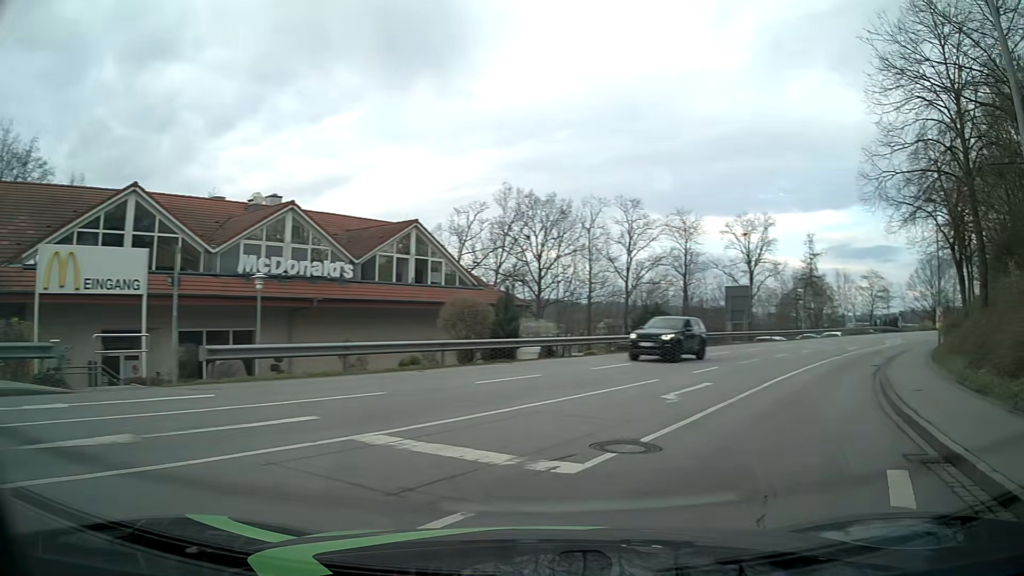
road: tertiary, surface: asphalt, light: Day
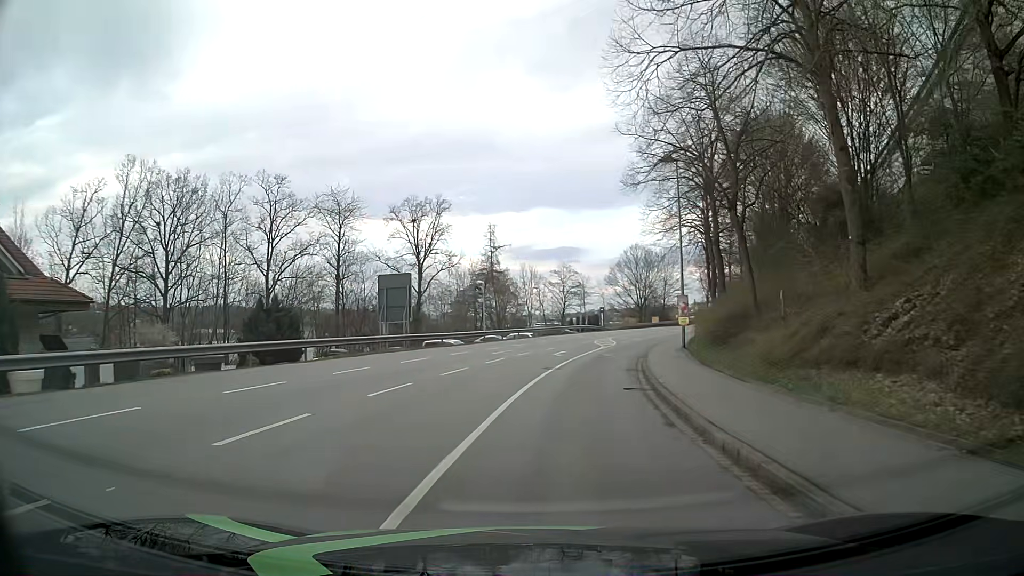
(+3.8, +12.2) m; +27°
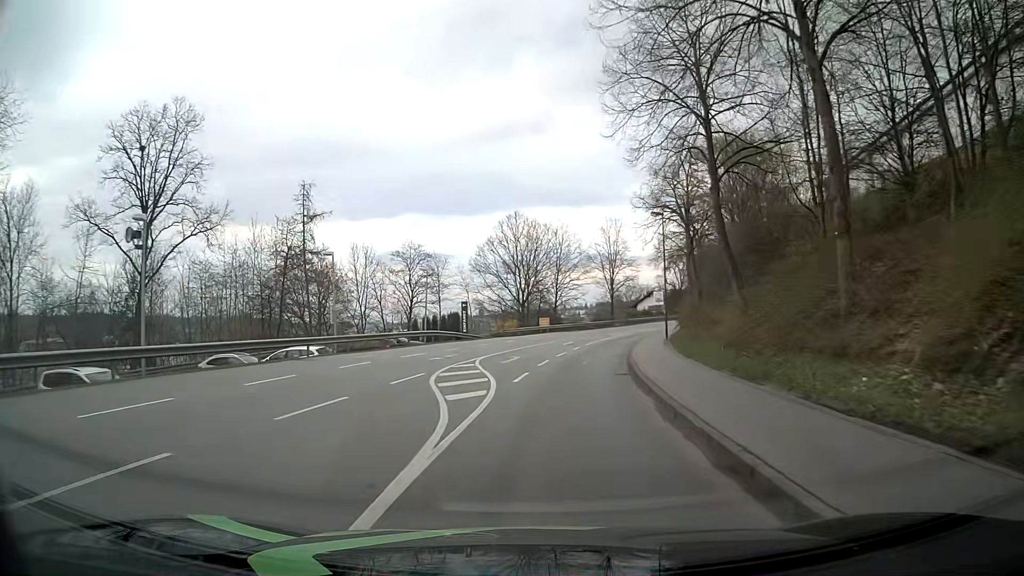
(+3.4, +33.3) m; +12°
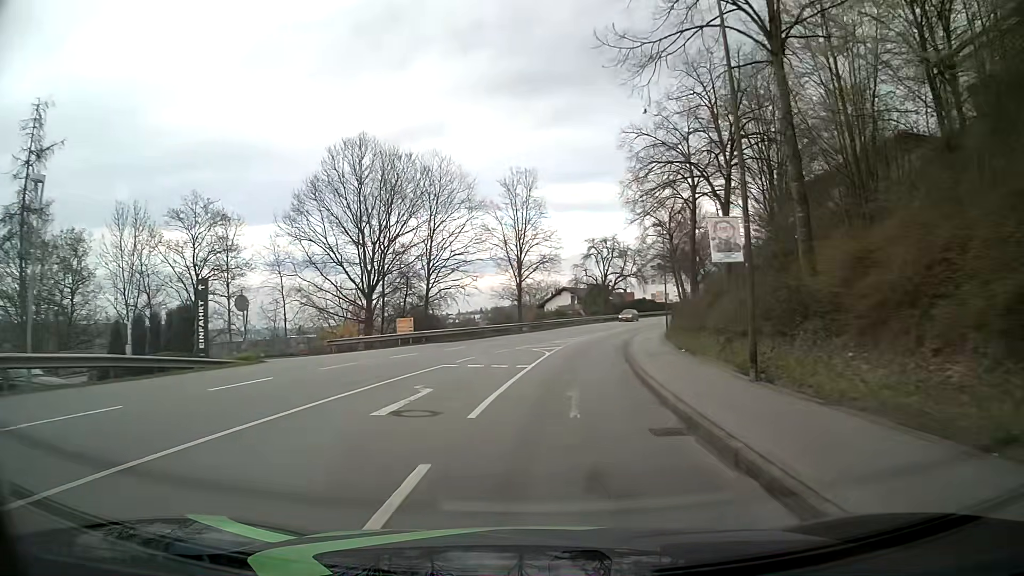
(+2.0, +30.4) m; +8°
